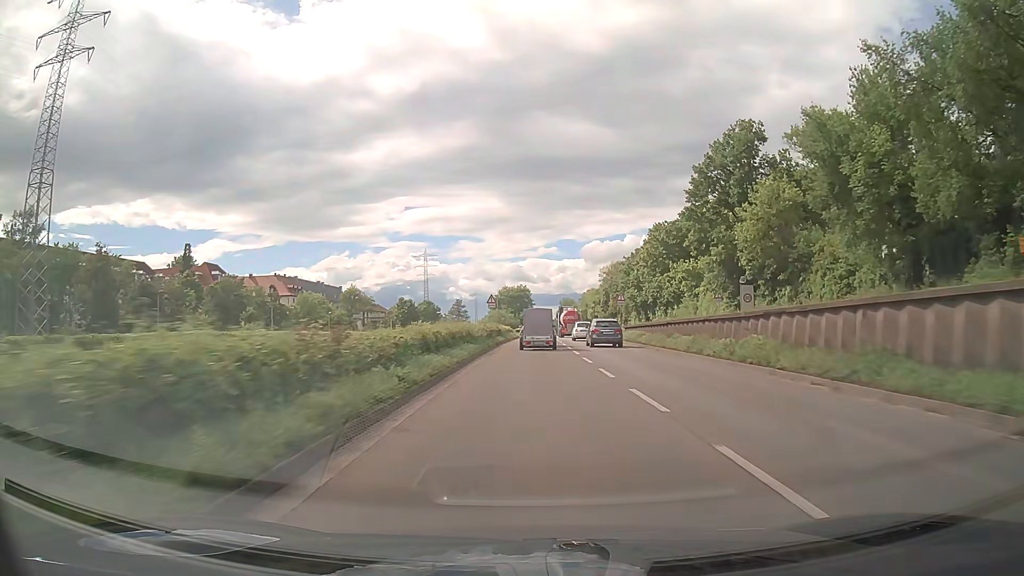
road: trunk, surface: asphalt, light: Day
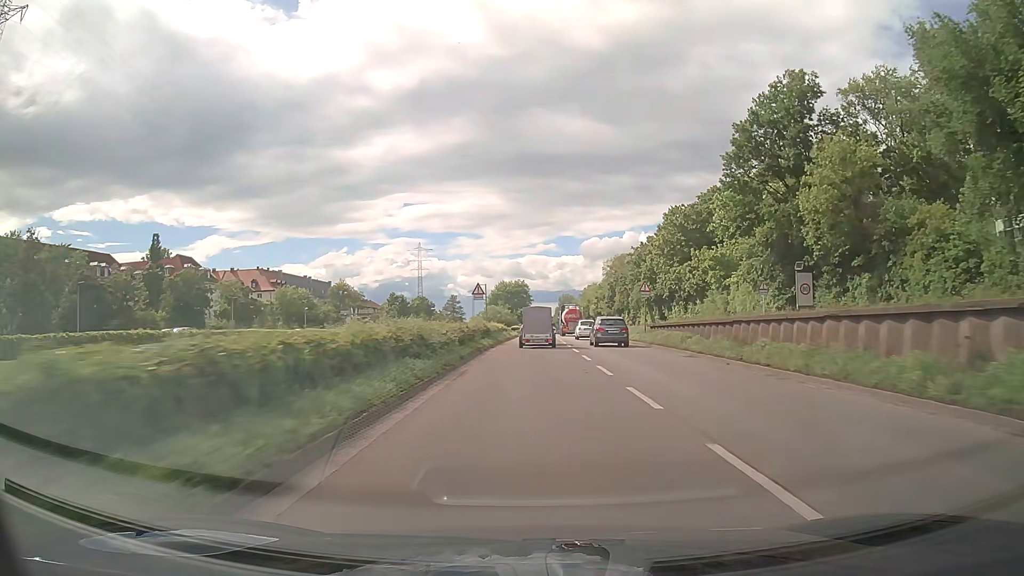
(0.0, +12.2) m; 0°
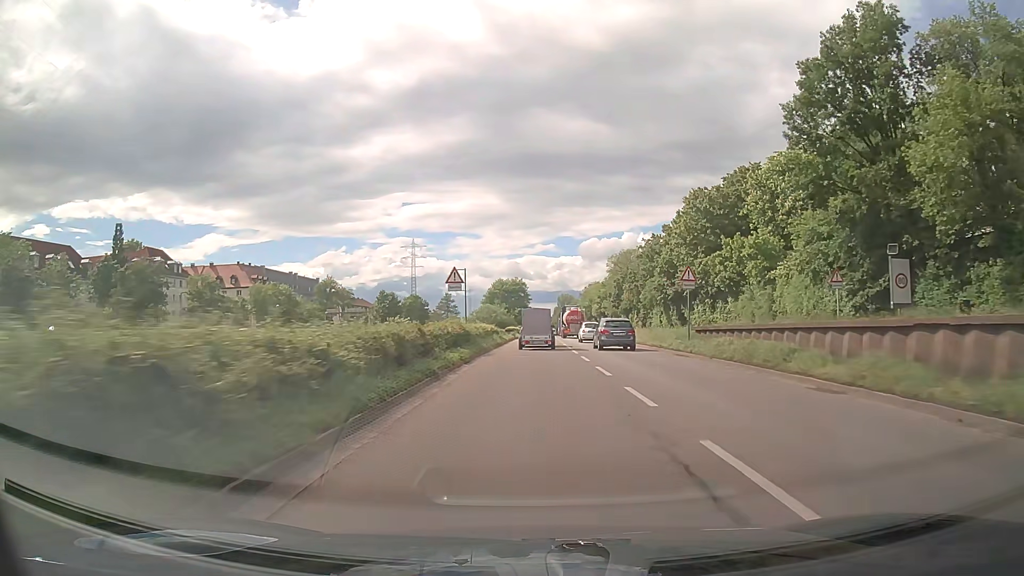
(0.0, +12.3) m; 0°
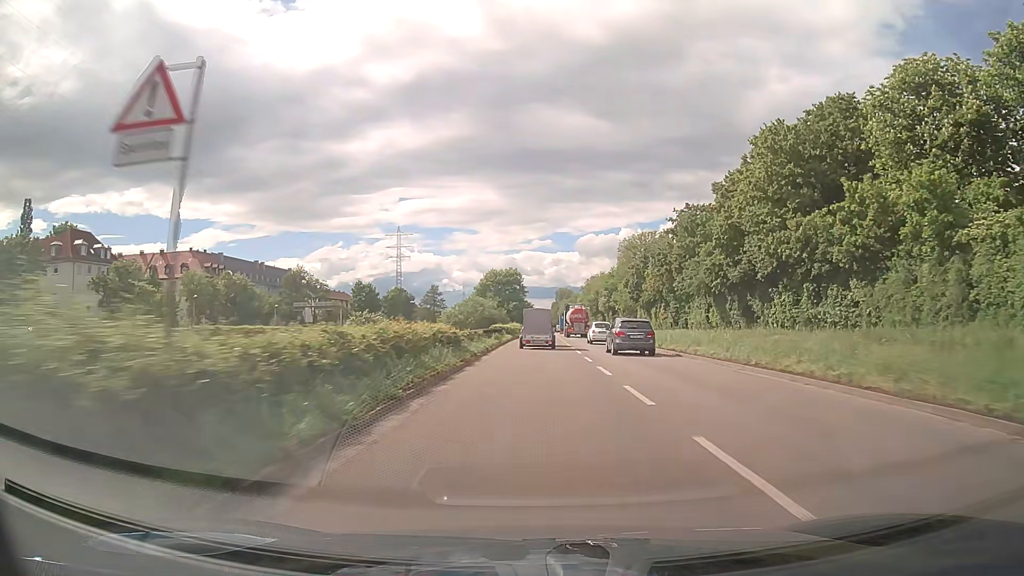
(+0.1, +24.7) m; 0°
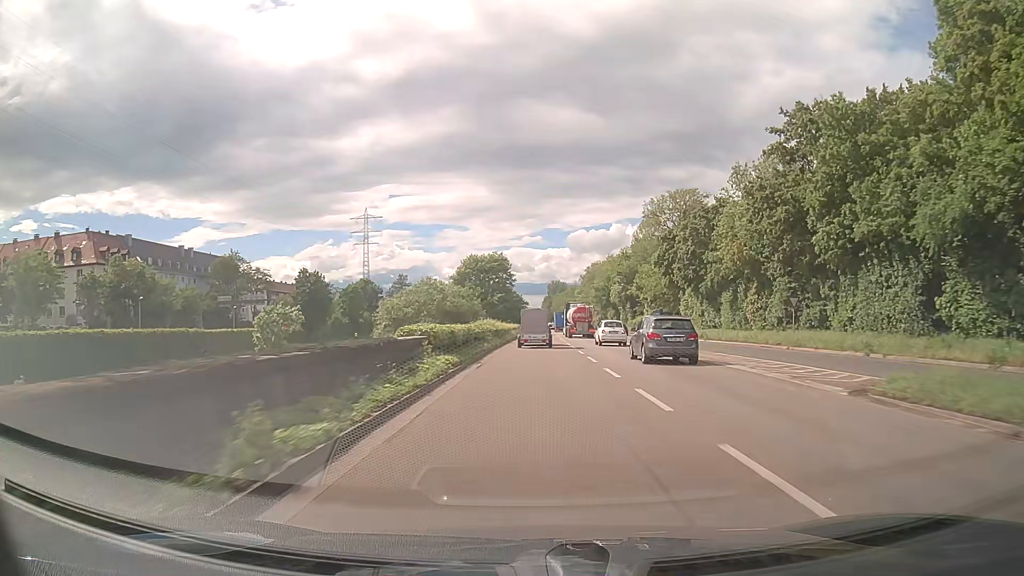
(+0.2, +37.6) m; +1°
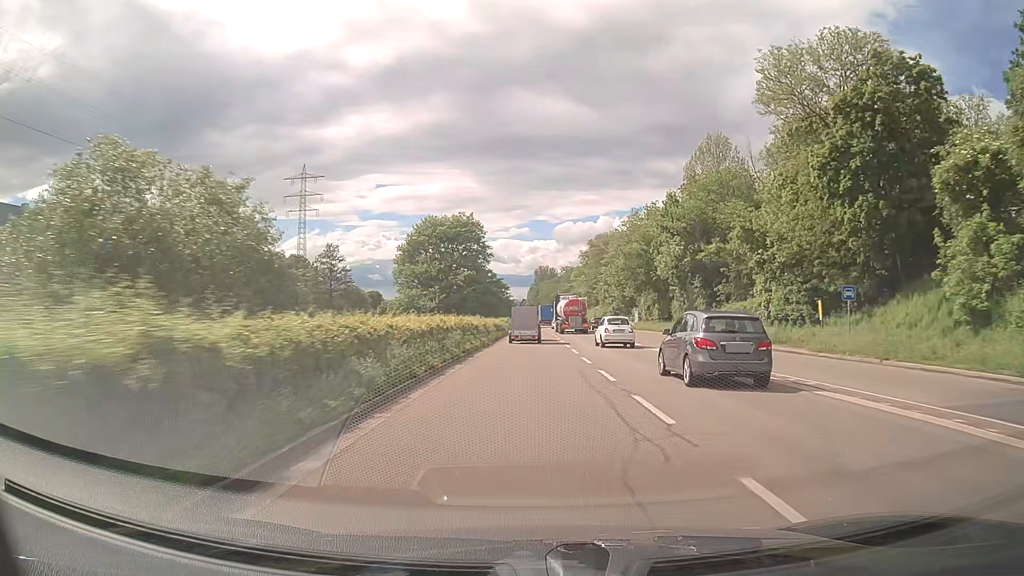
(+0.7, +50.9) m; +1°
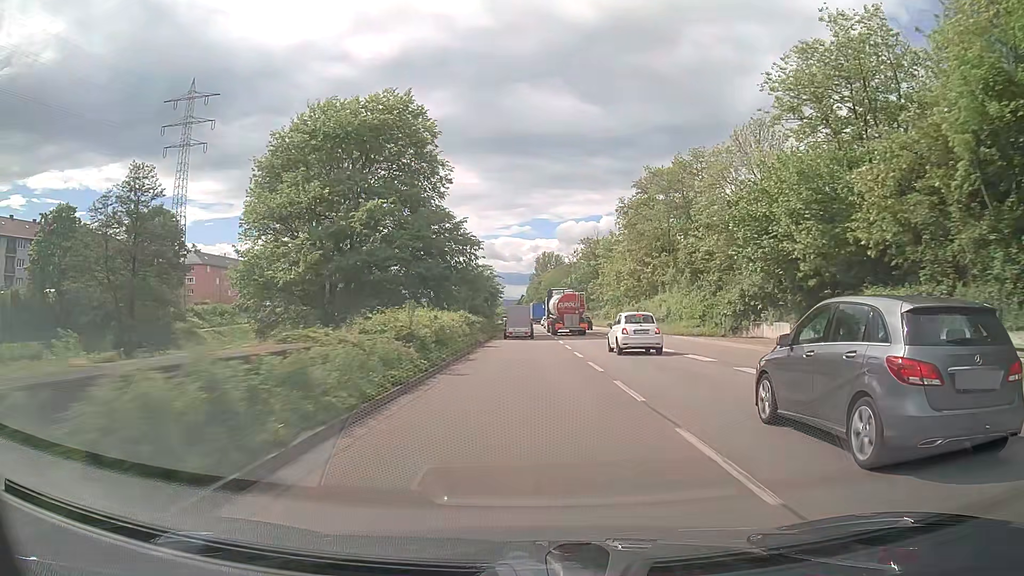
(0.0, +64.2) m; 0°
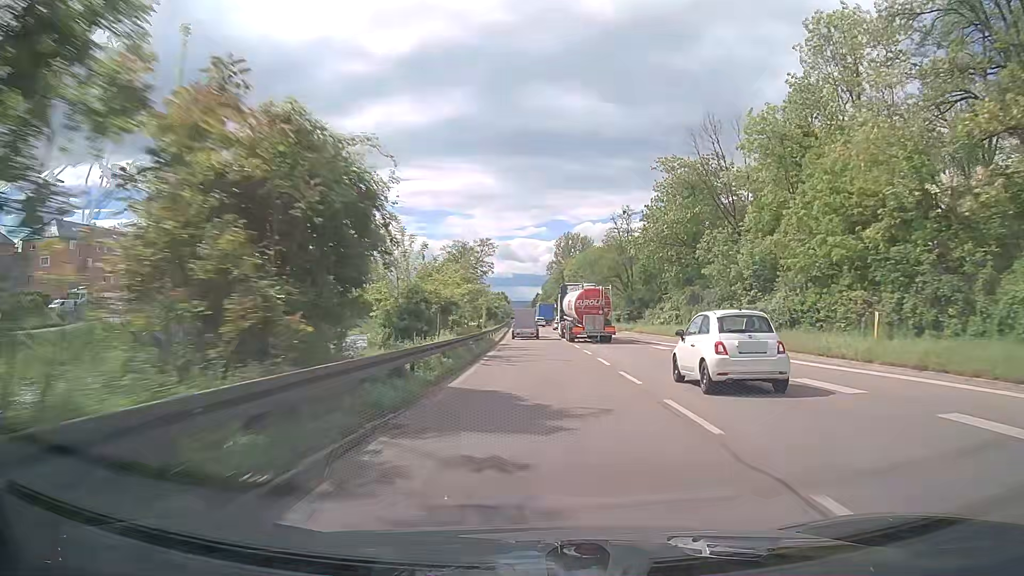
(-0.6, +63.3) m; -1°
(0, +10) (0, +20) (0, +30) (0, +40) (0, +50) (-1, +60) (-1, +70) (-1, +80) (-1, +90) (-1, +100) m
